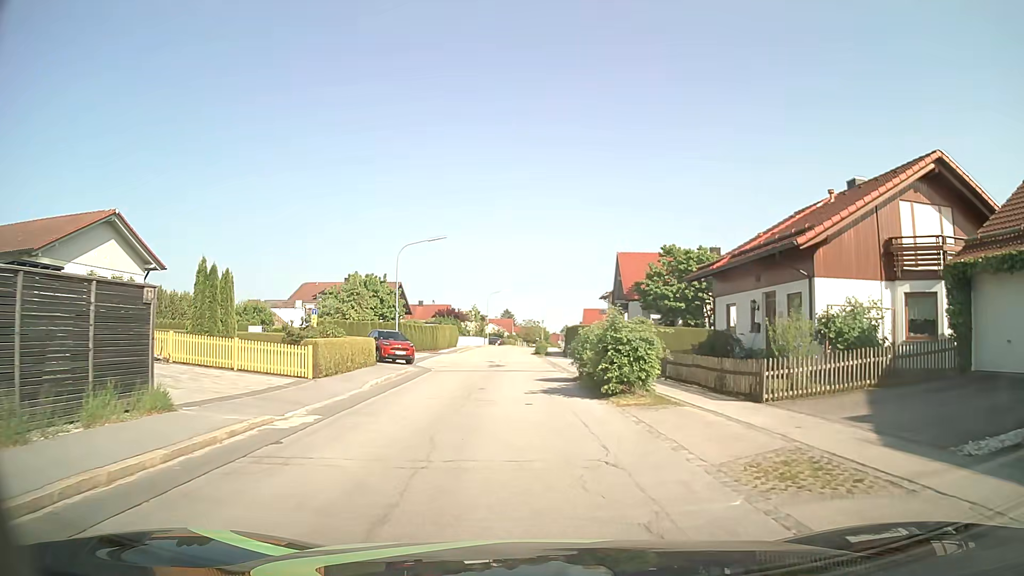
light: Day
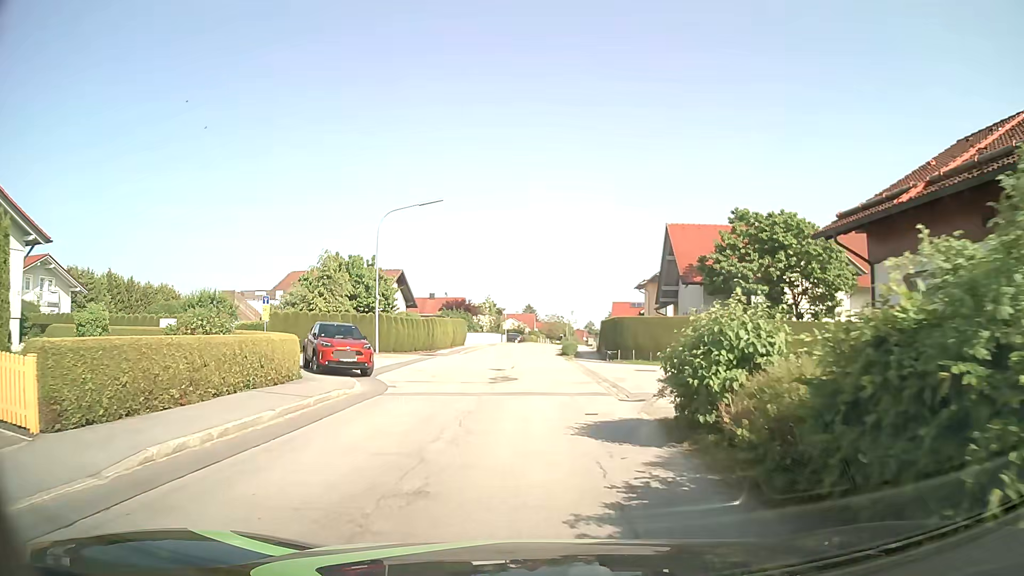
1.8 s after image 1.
(-0.2, +11.9) m; -2°
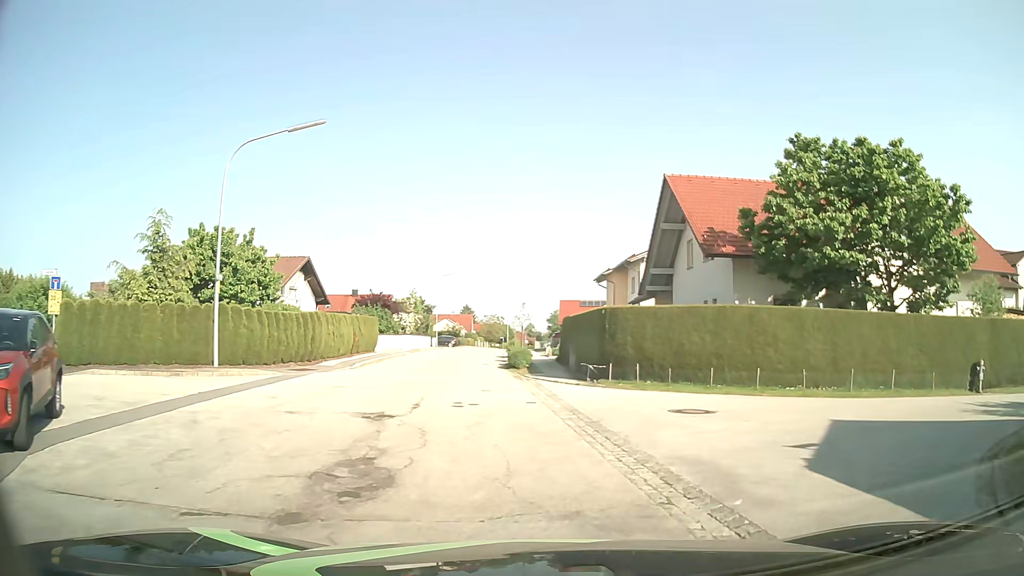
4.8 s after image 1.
(-0.1, +13.6) m; +5°
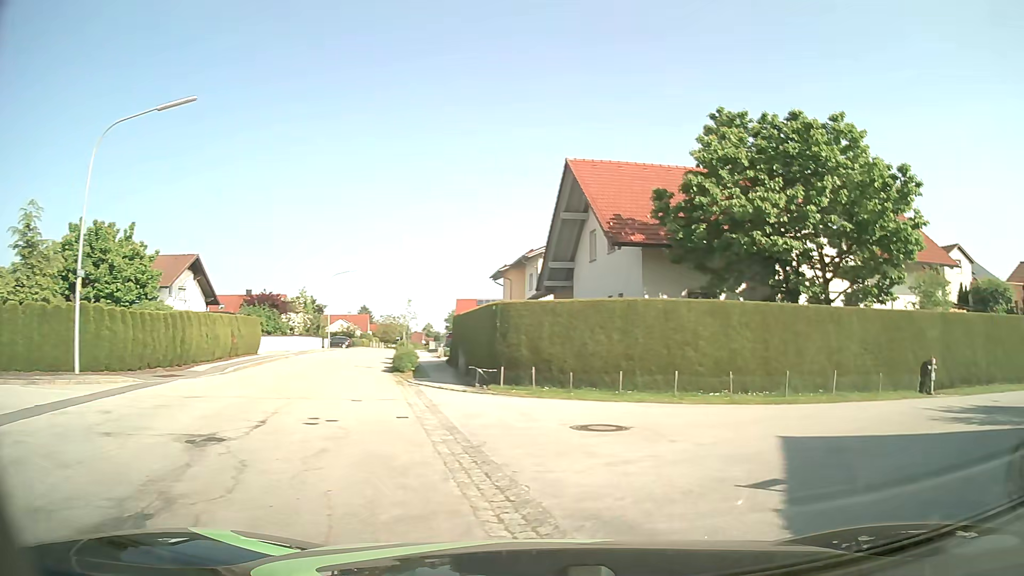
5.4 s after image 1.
(+0.1, +2.5) m; +9°
